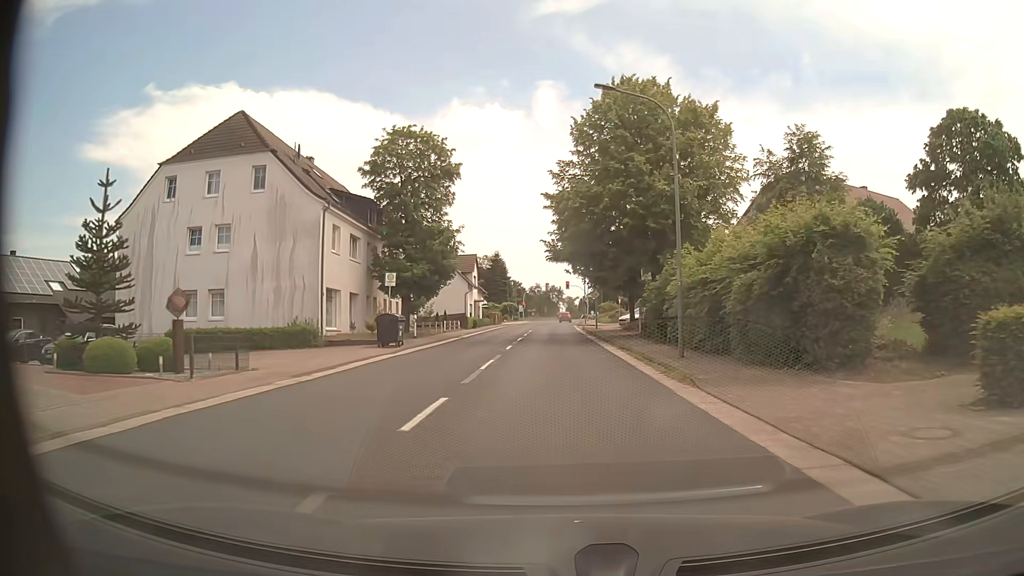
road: secondary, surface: asphalt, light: Day
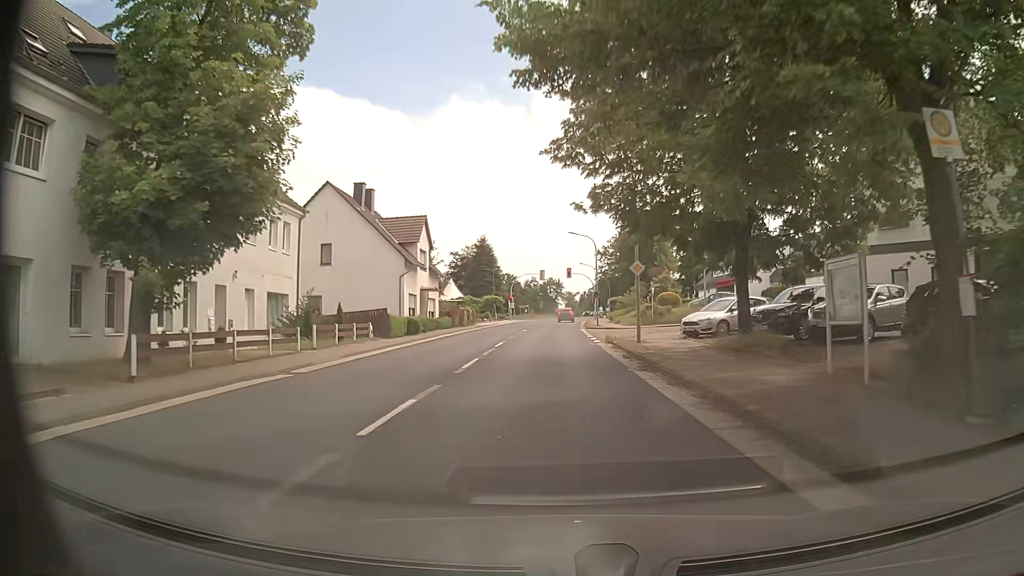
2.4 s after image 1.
(+0.2, +27.6) m; 0°
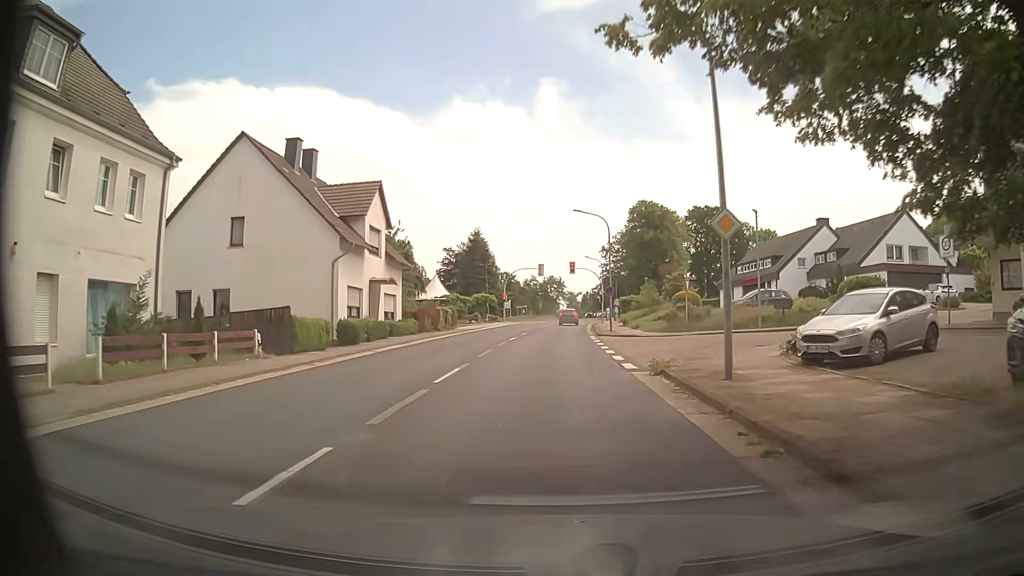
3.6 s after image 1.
(0.0, +12.5) m; 0°
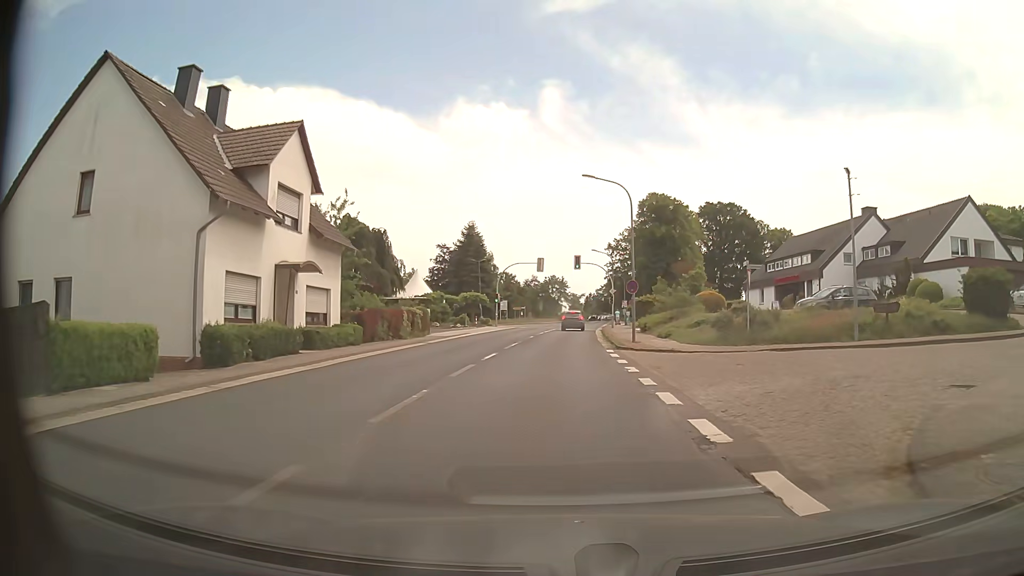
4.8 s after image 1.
(-0.1, +11.4) m; 0°
